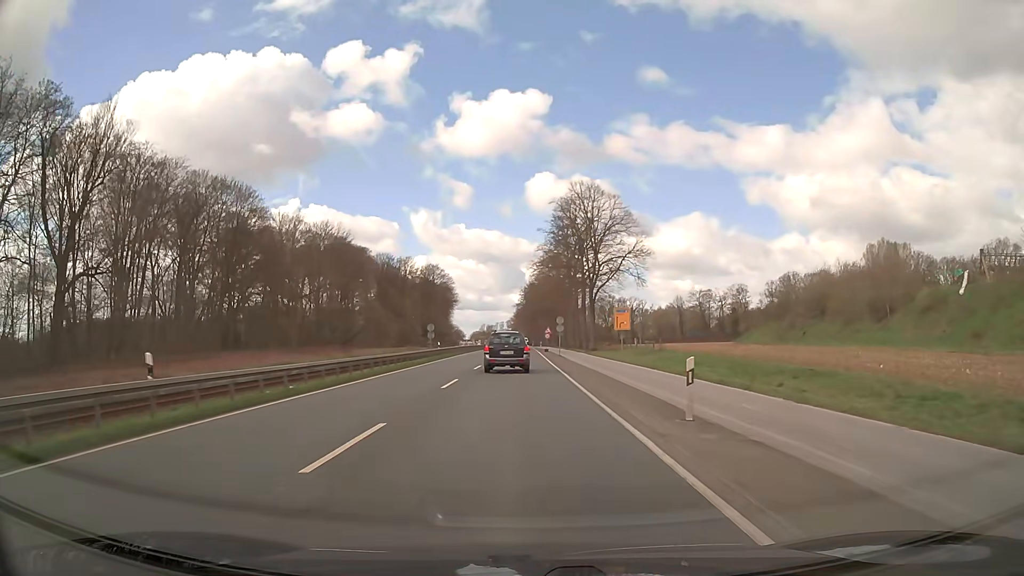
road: primary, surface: asphalt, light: Day
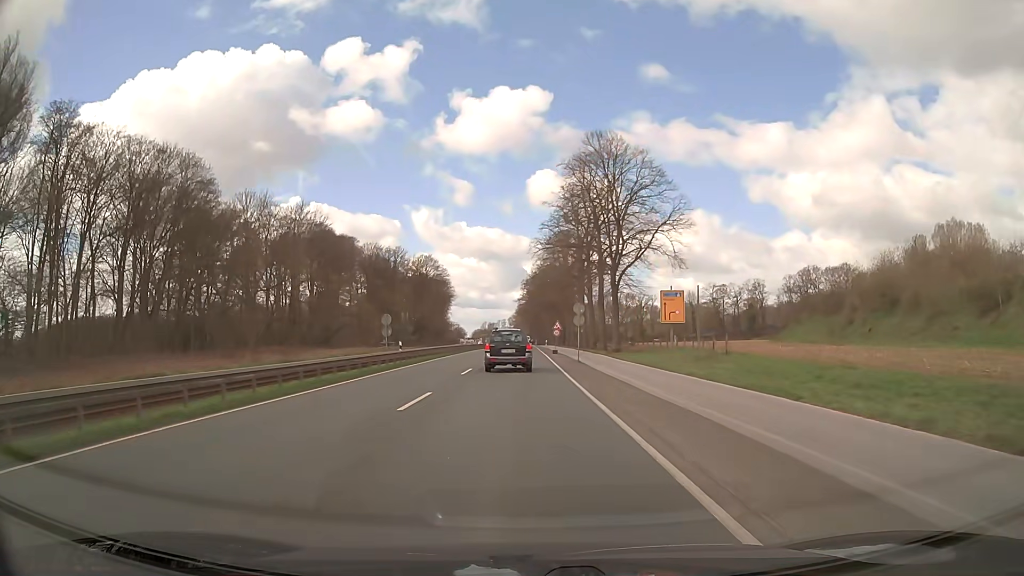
(0.0, +18.6) m; 0°
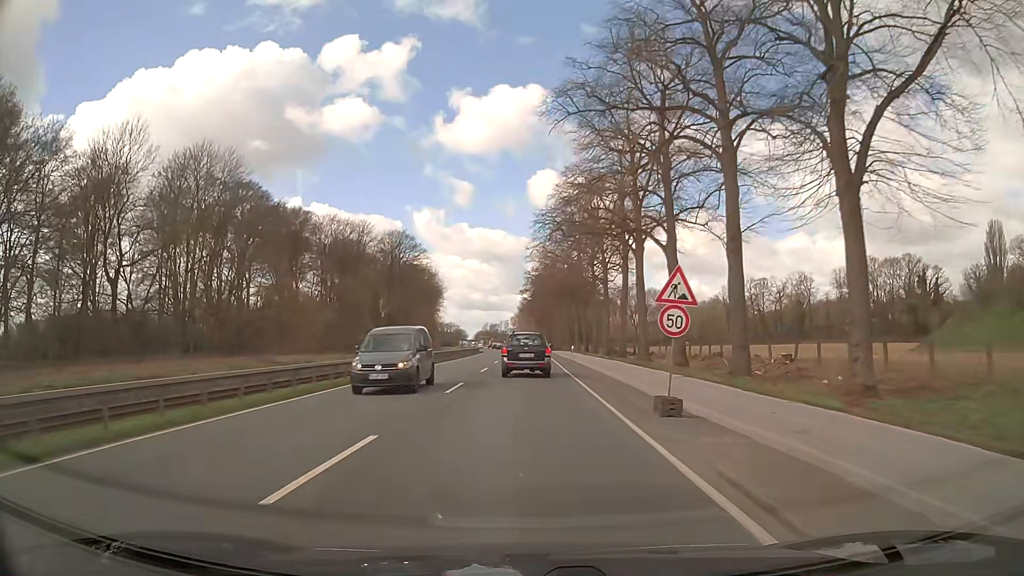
(-0.3, +43.6) m; 0°
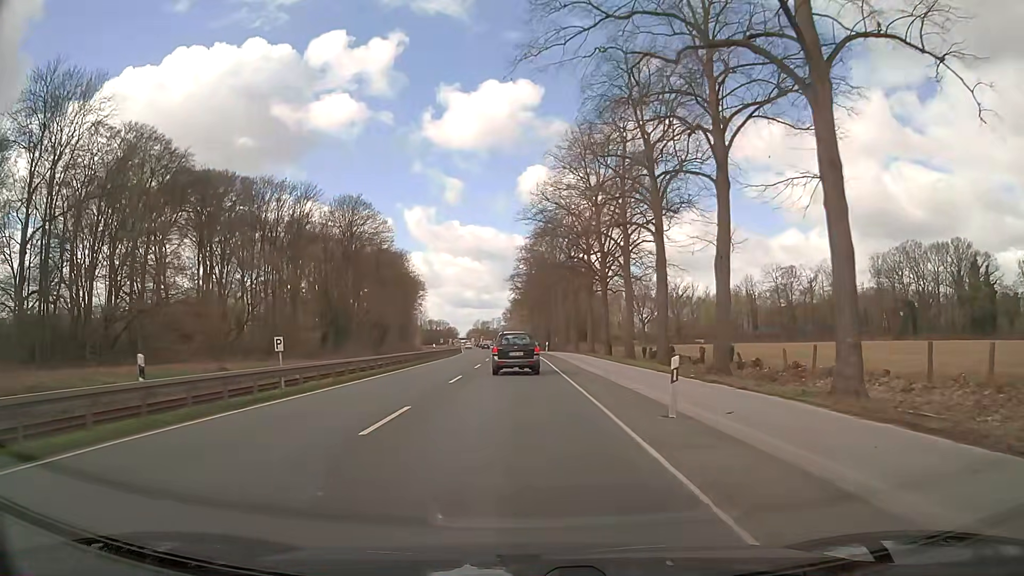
(+0.2, +32.3) m; +1°
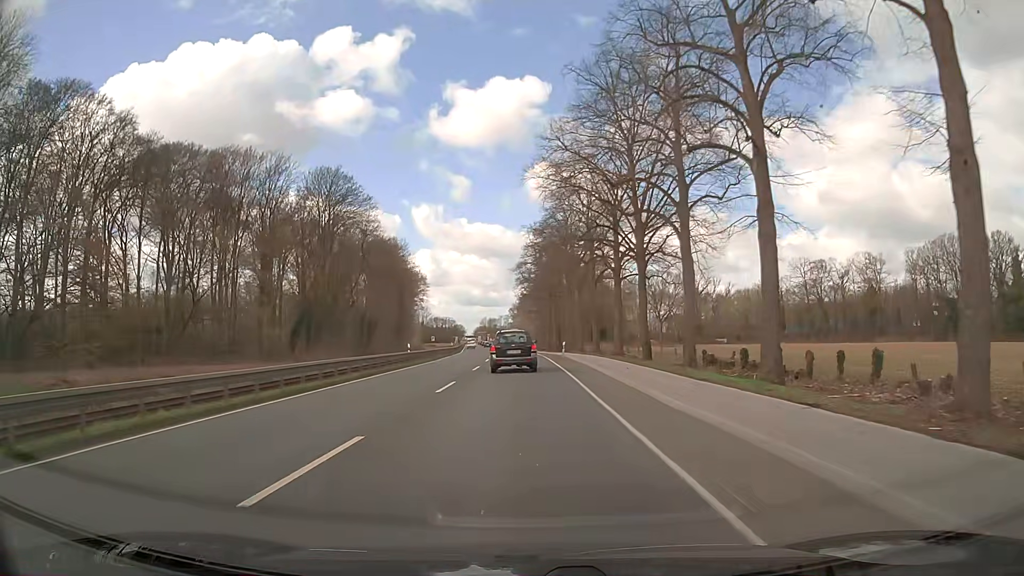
(-0.3, +16.5) m; -2°
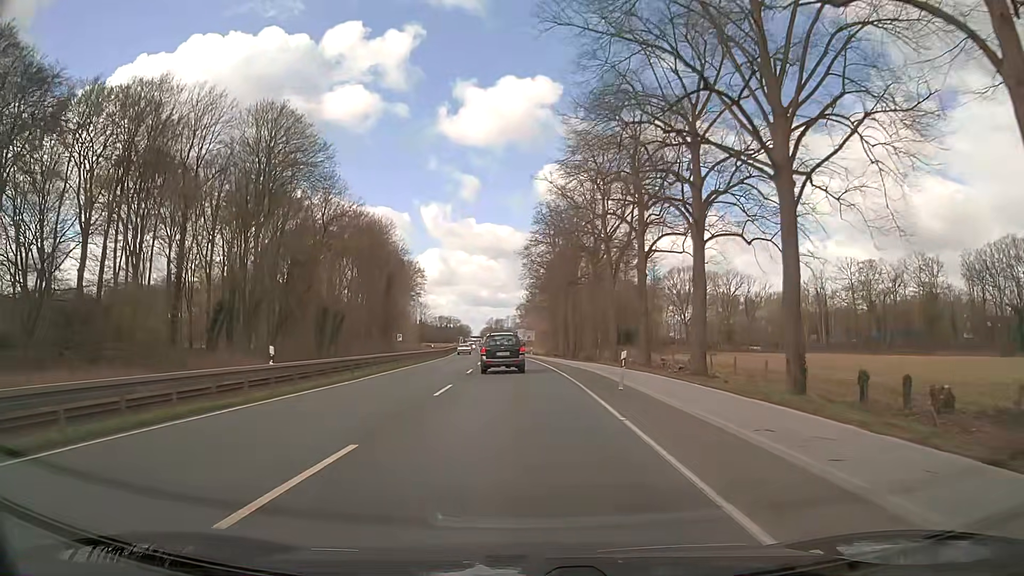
(-0.1, +25.0) m; -1°
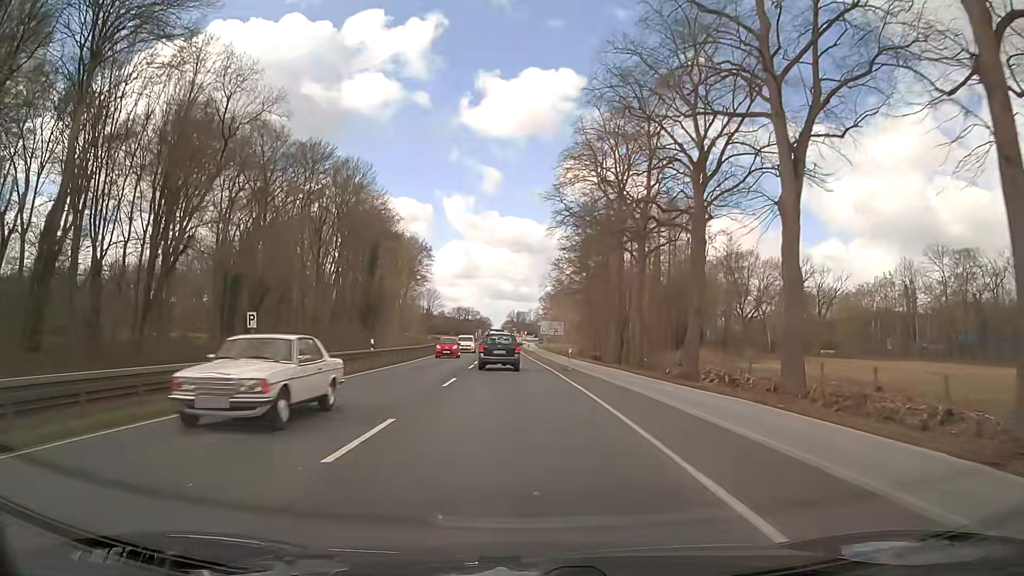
(-0.5, +34.0) m; -2°
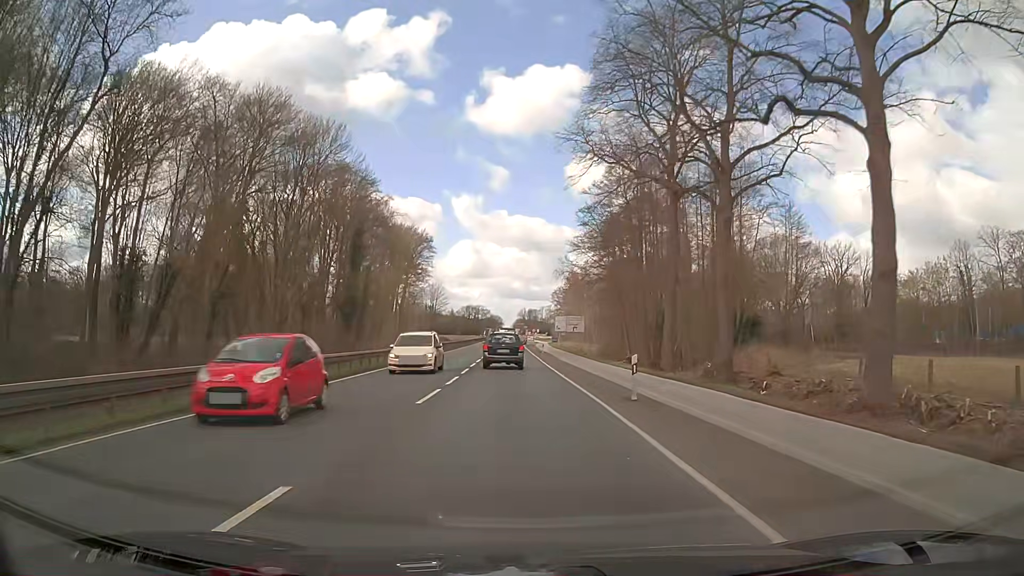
(-0.1, +17.3) m; -1°
(0, +10) (0, +20) (0, +30) (-1, +40) (-1, +50) (-1, +60) (-2, +70) (-2, +80) (-2, +90) (-2, +100) m
